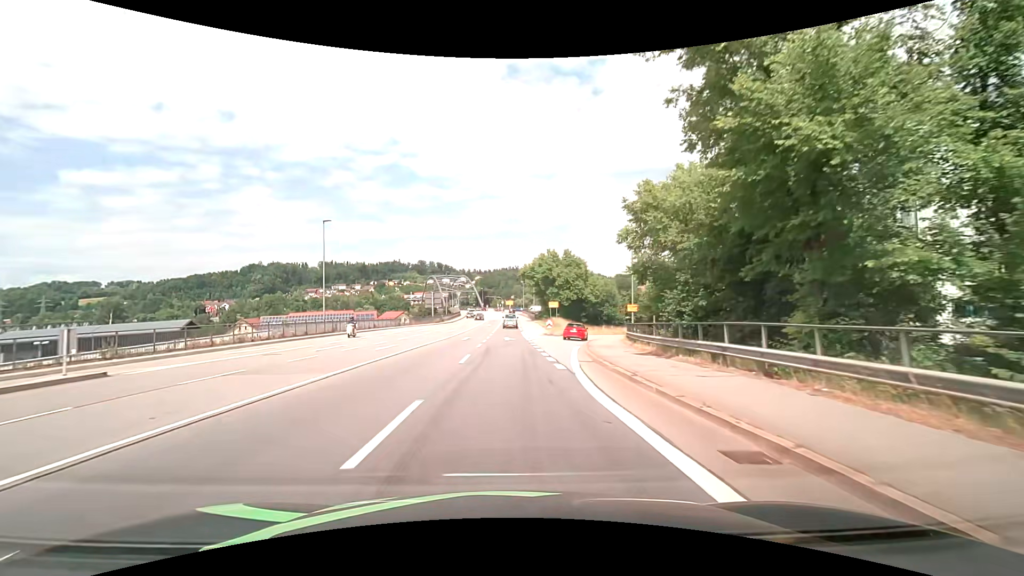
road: primary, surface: asphalt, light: Day
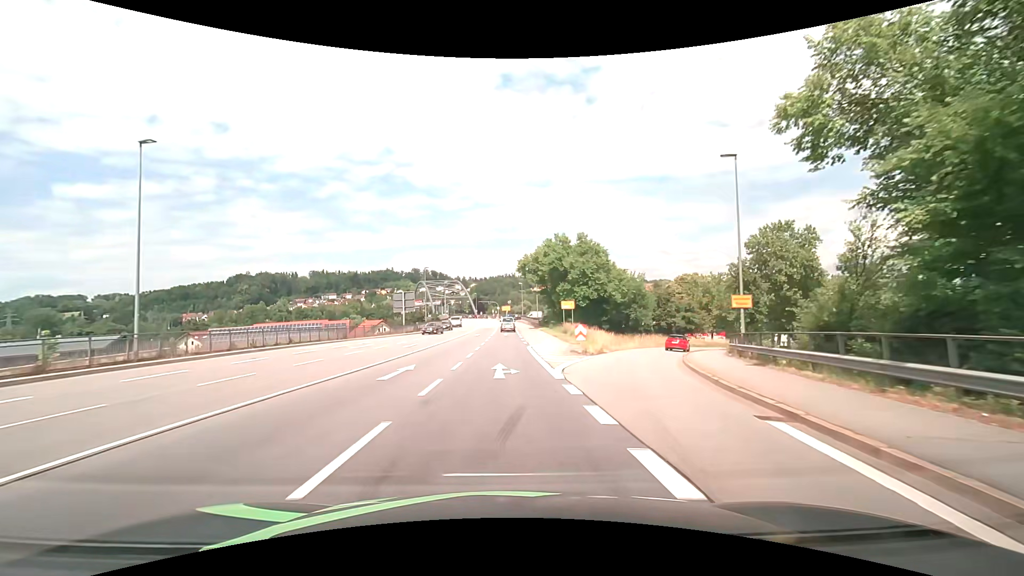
(+0.1, +22.8) m; 0°
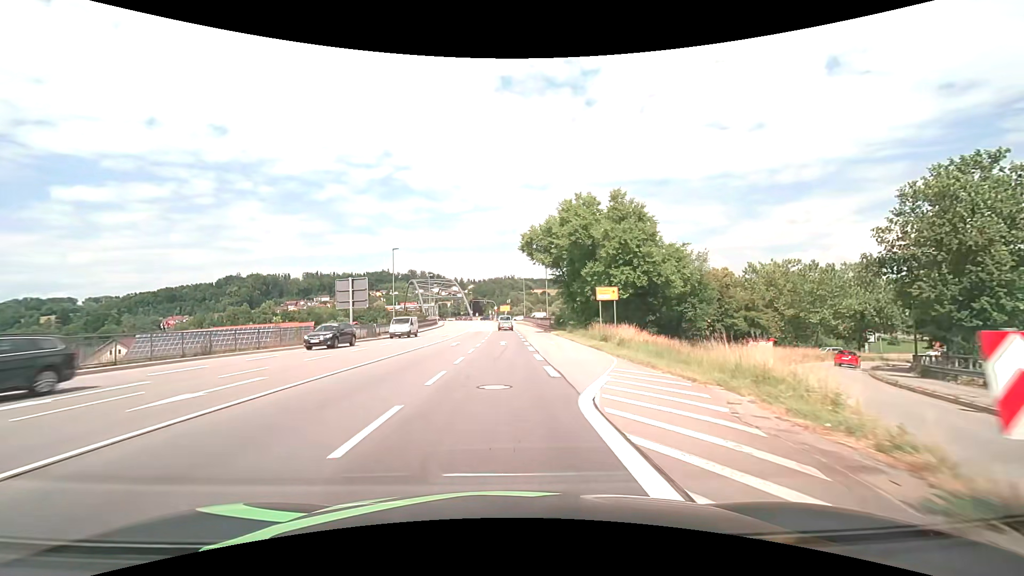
(0.0, +22.7) m; 0°
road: primary_link
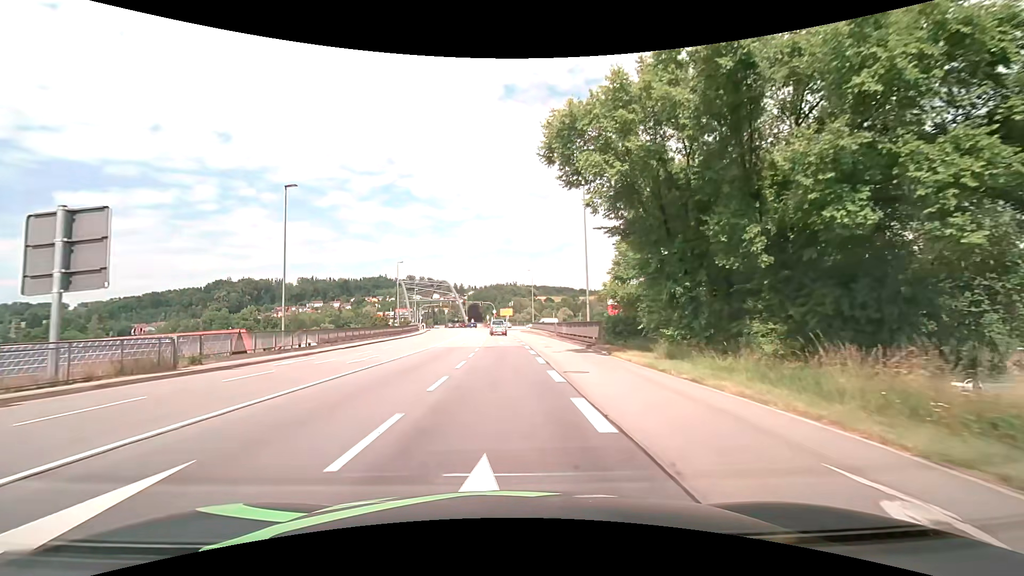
(-0.2, +30.2) m; 0°
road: primary
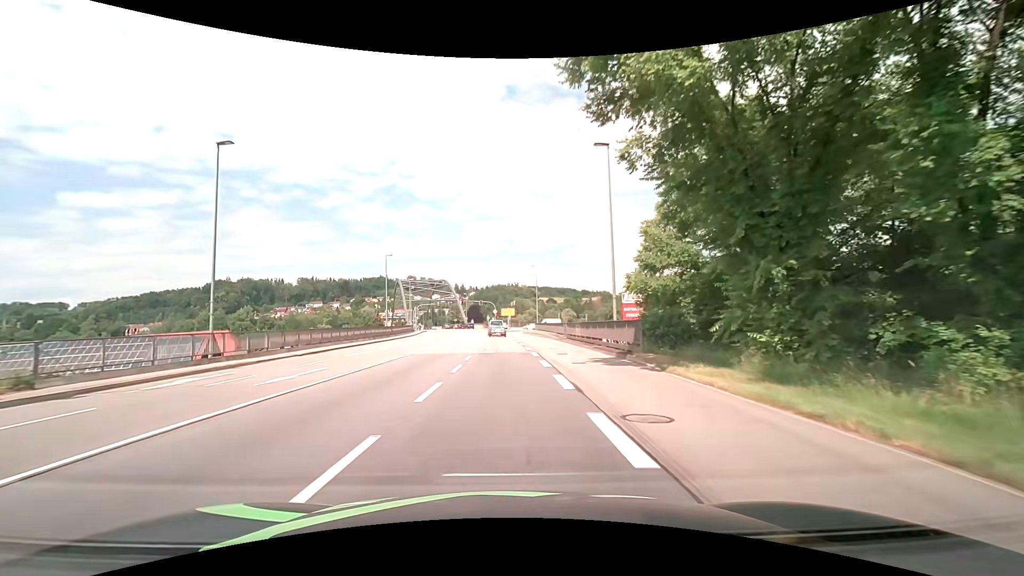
(0.0, +7.5) m; 0°
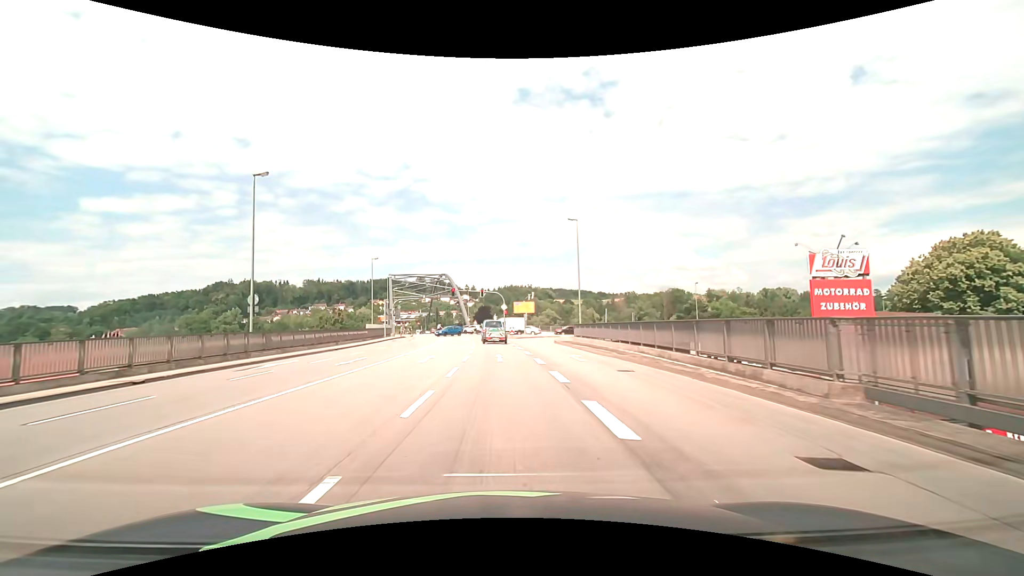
(-0.2, +34.4) m; -1°
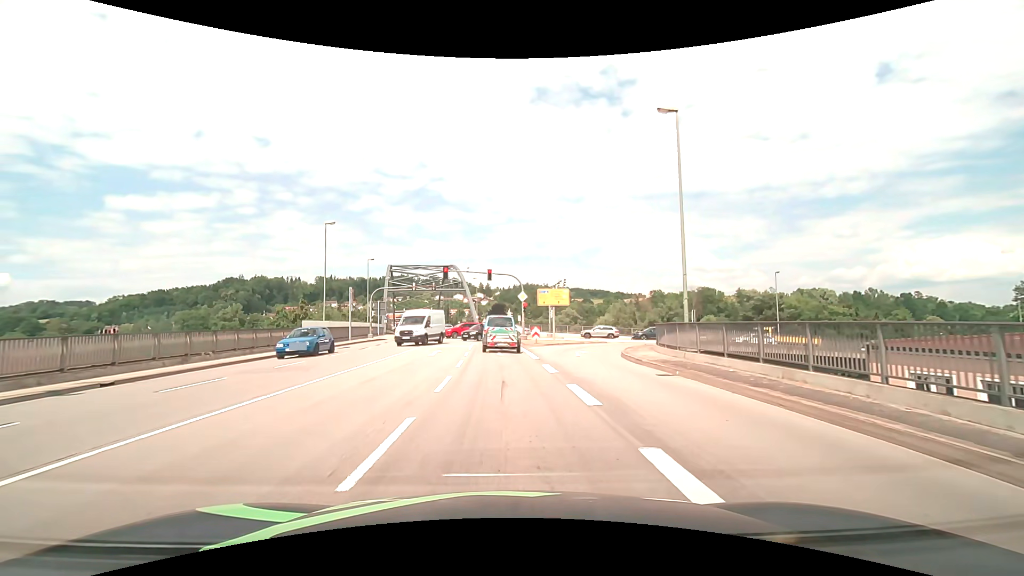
(-0.4, +20.9) m; -2°
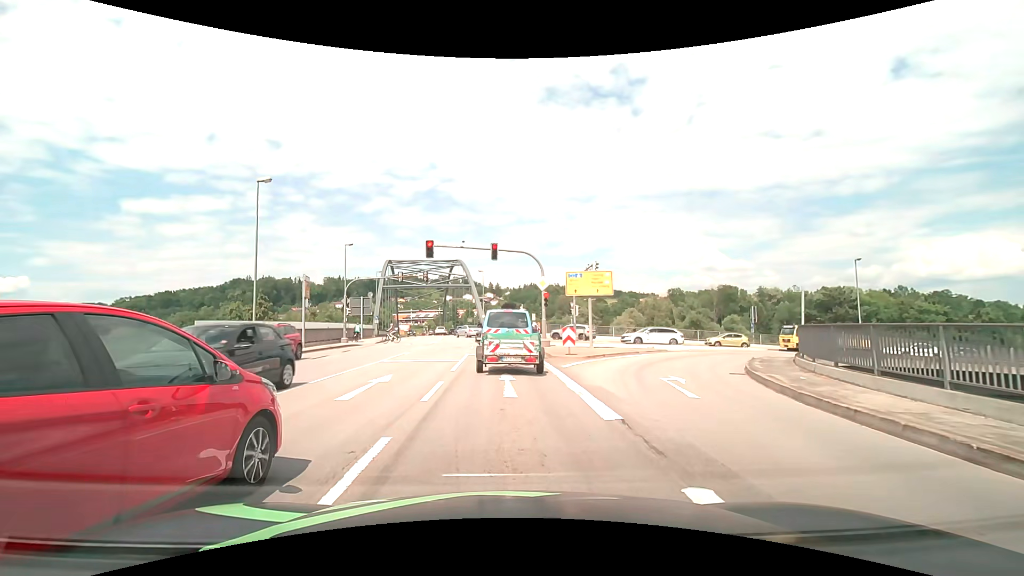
(-0.1, +12.8) m; -1°
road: primary_link
(0, +10) (0, +20) (-1, +30) (-1, +40) (-2, +50) (-3, +60) (-5, +70) (-7, +80) (-8, +89) (-10, +99) m
